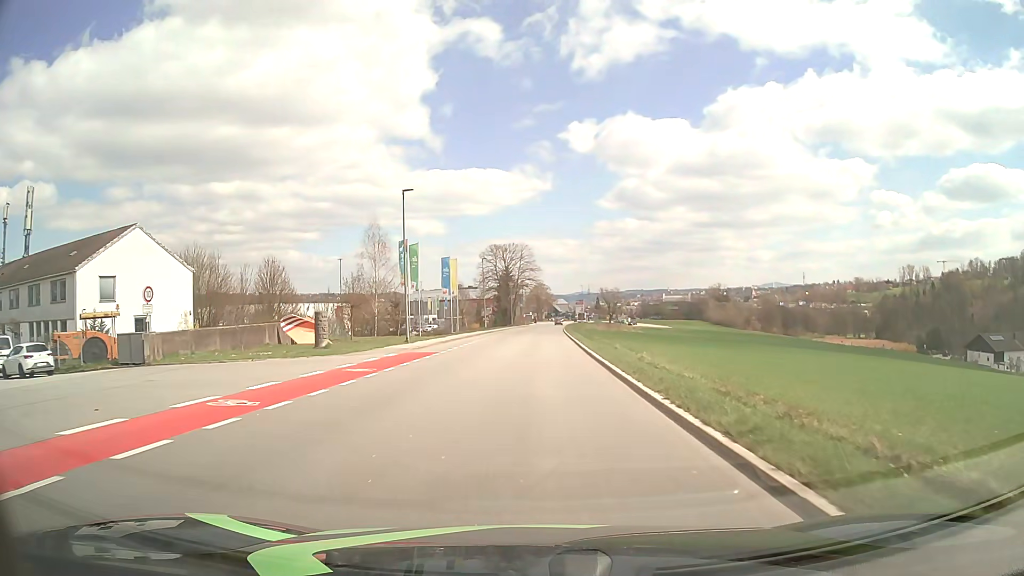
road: tertiary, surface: asphalt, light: Day
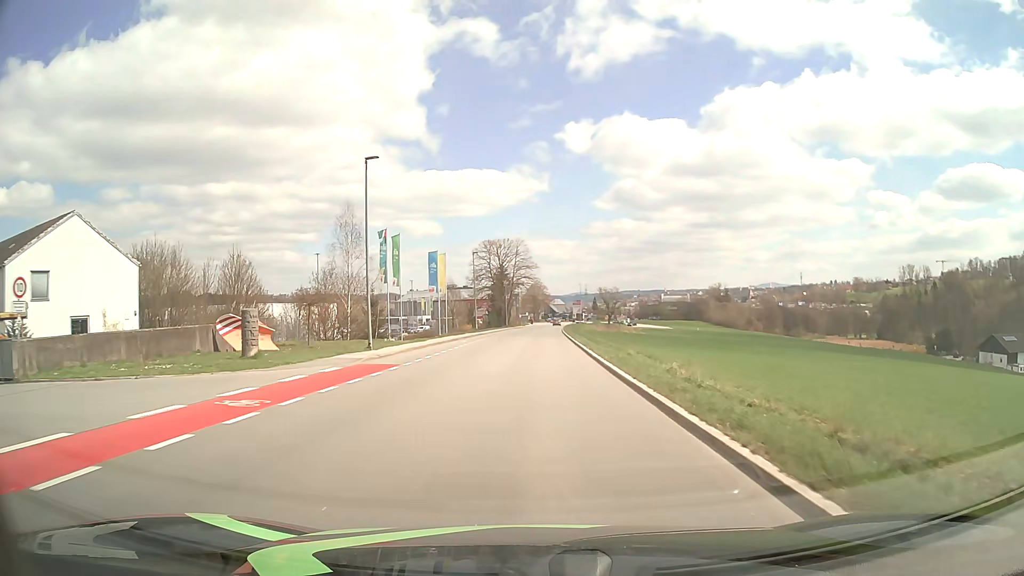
(0.0, +7.5) m; 0°
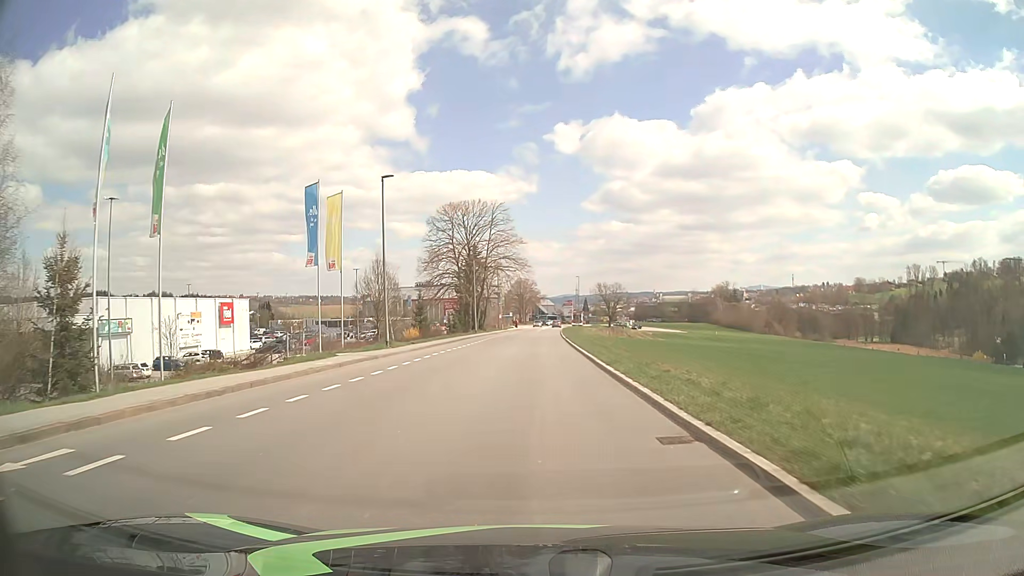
(+0.3, +37.6) m; +1°
